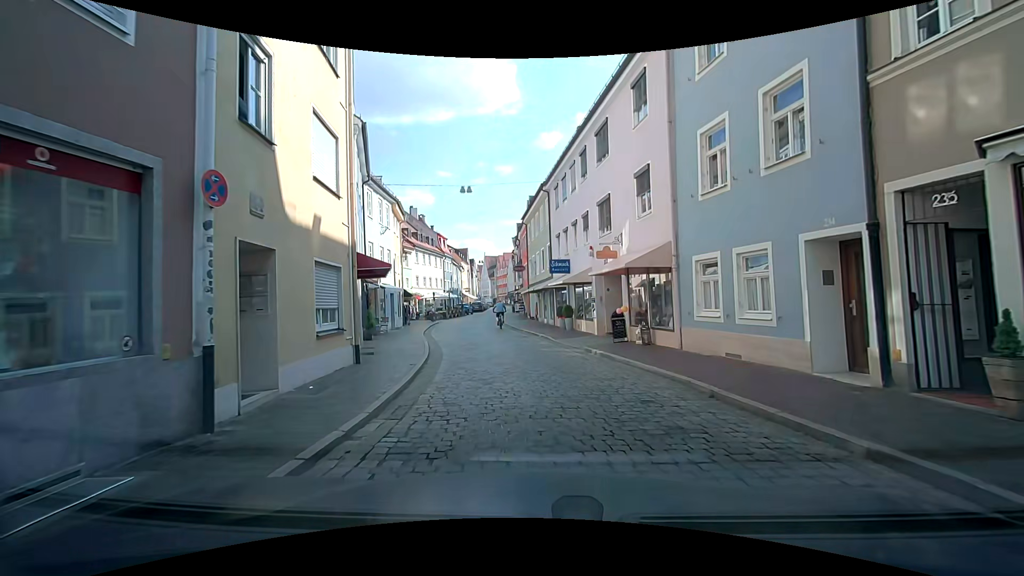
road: residential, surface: sett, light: Day
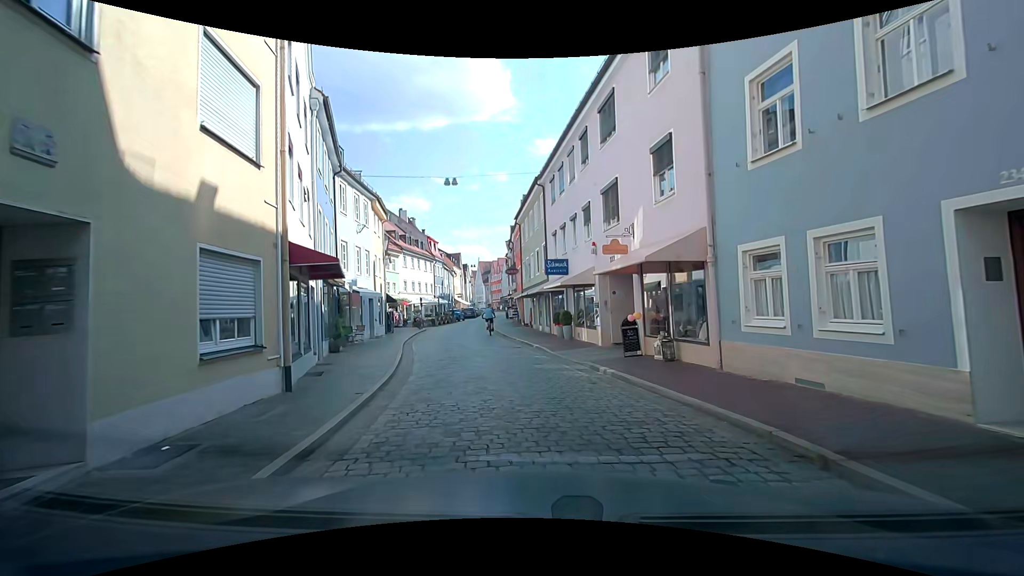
(+0.1, +3.0) m; -2°
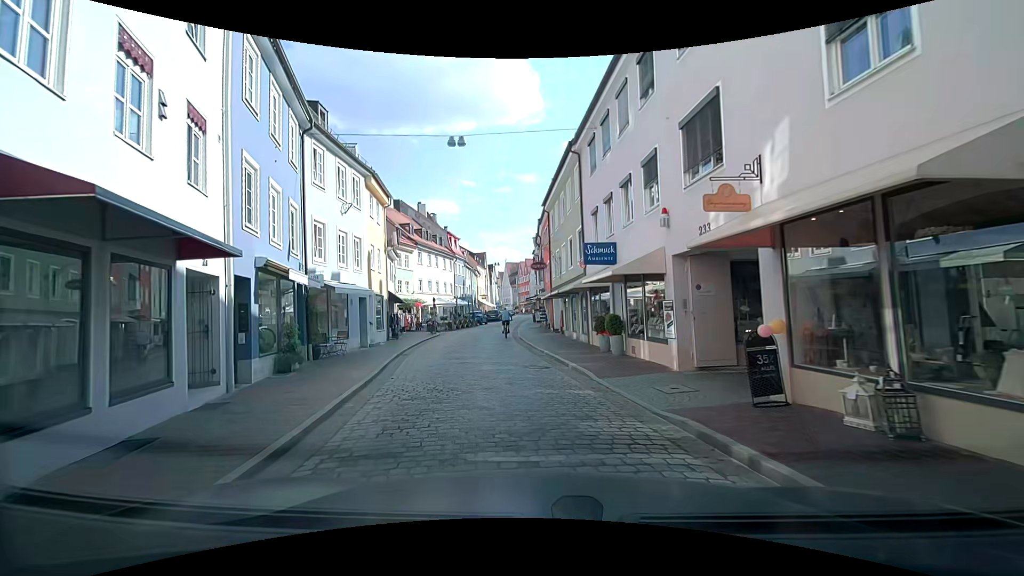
(+0.1, +6.1) m; -2°
(0, +10) (-1, +20) (-2, +30) (-2, +40) (-3, +50) (-2, +60) (-2, +70) (-1, +80) (-1, +90) (0, +100) m
